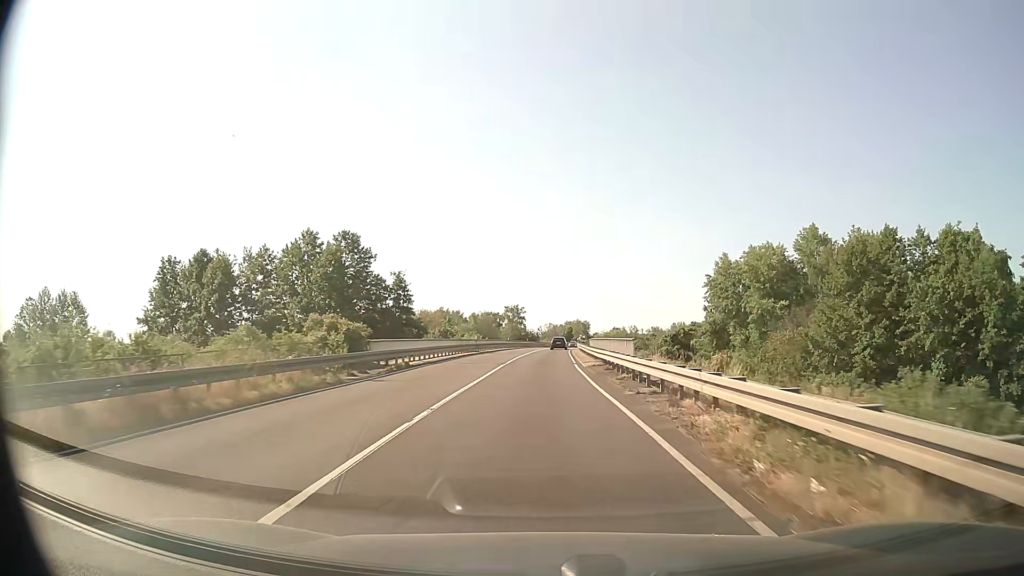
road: primary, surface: asphalt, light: Day
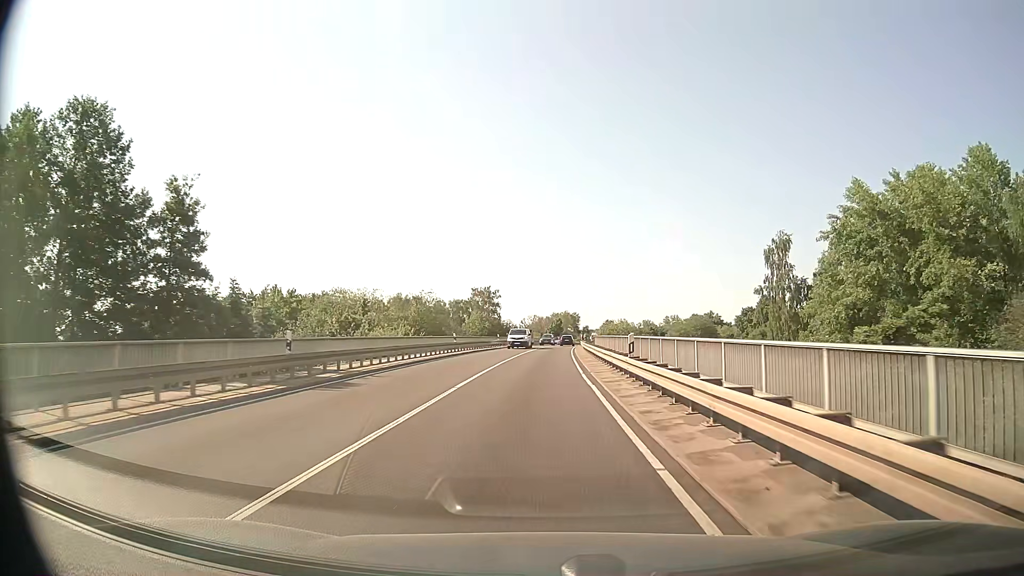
(+0.3, +38.2) m; +1°
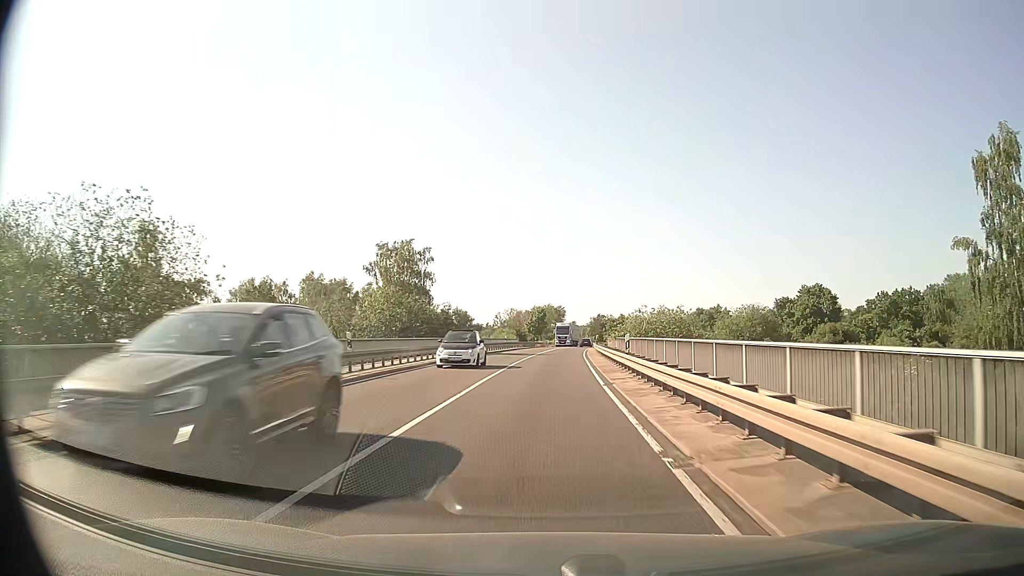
(+0.7, +48.0) m; +2°
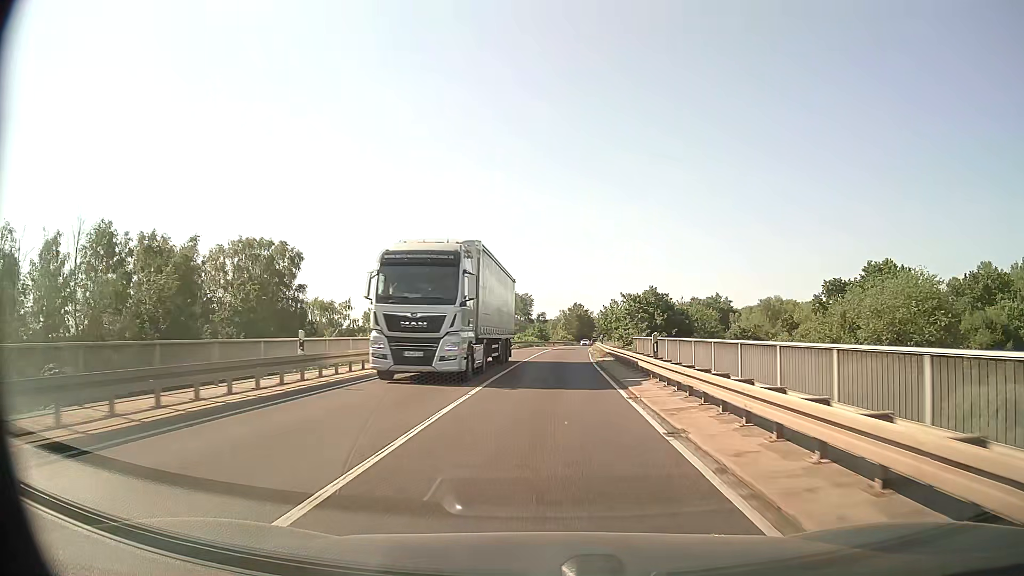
(+1.3, +48.6) m; +3°
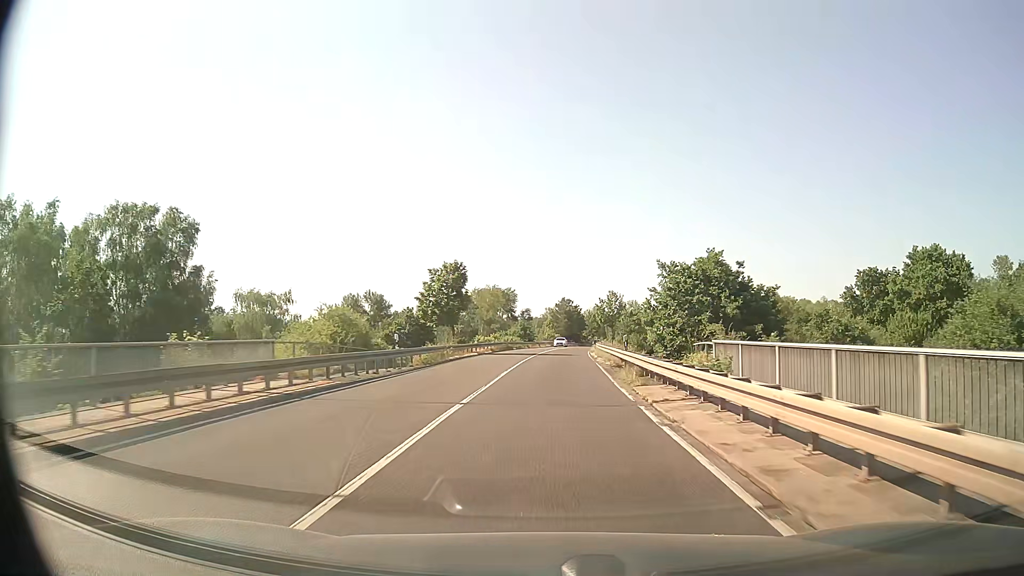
(+0.3, +19.7) m; +1°
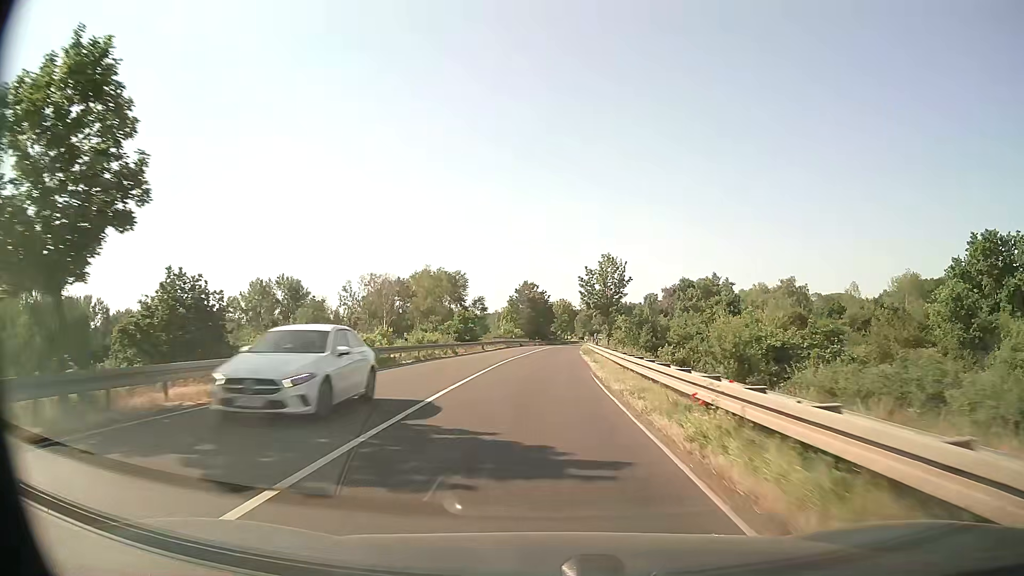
(+1.4, +39.8) m; +3°
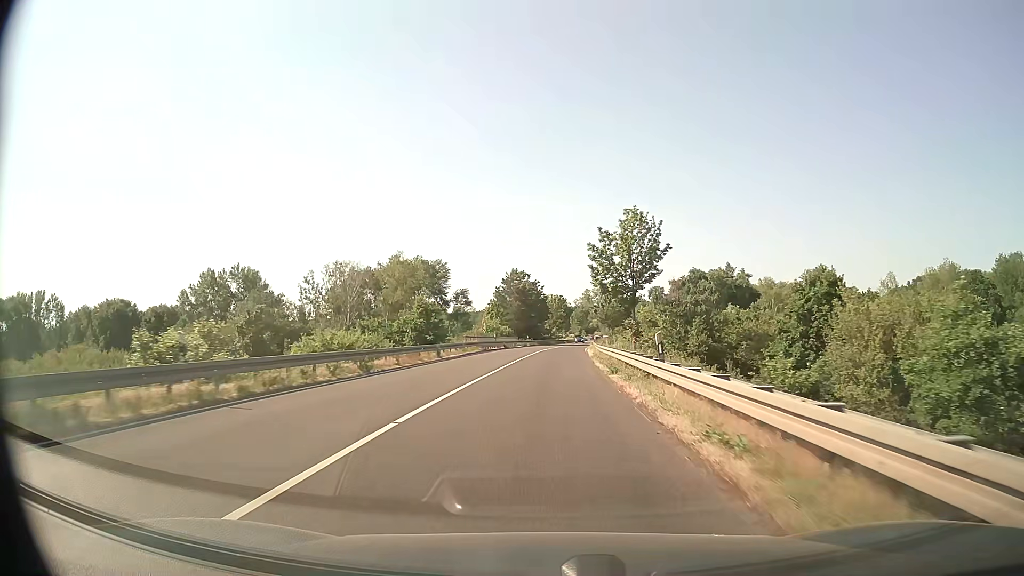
(0.0, +20.1) m; 0°
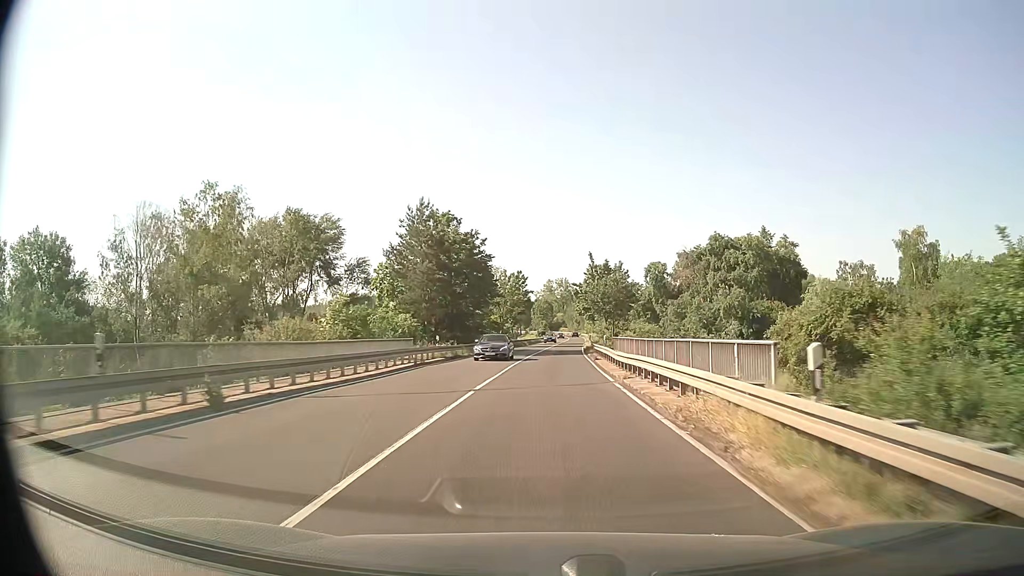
(+1.2, +51.7) m; +3°
(0, +10) (0, +20) (0, +30) (+1, +40) (+1, +50) (+2, +60) (+2, +70) (+3, +80) (+4, +90) (+4, +100) m
